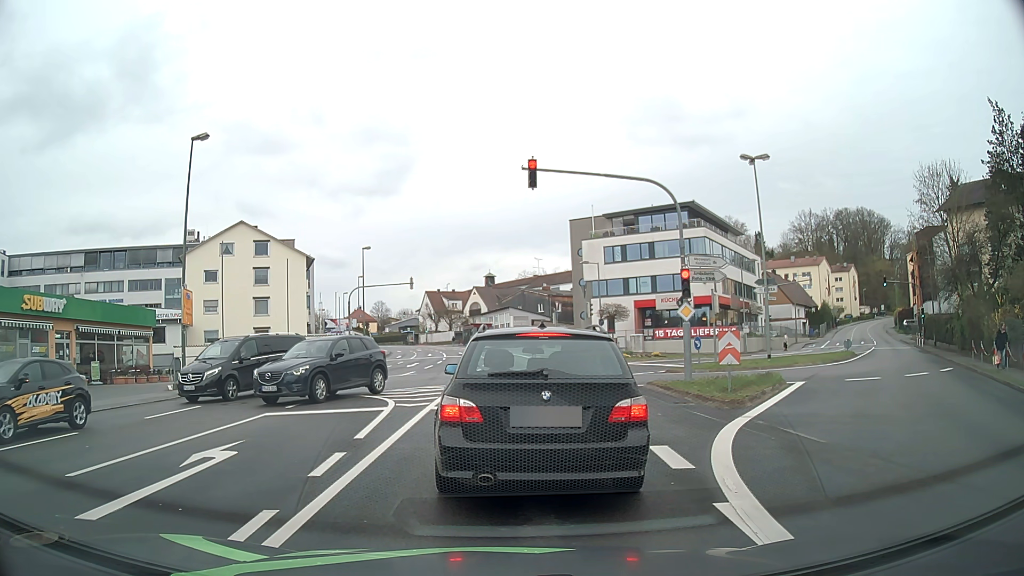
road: tertiary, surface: asphalt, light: Day
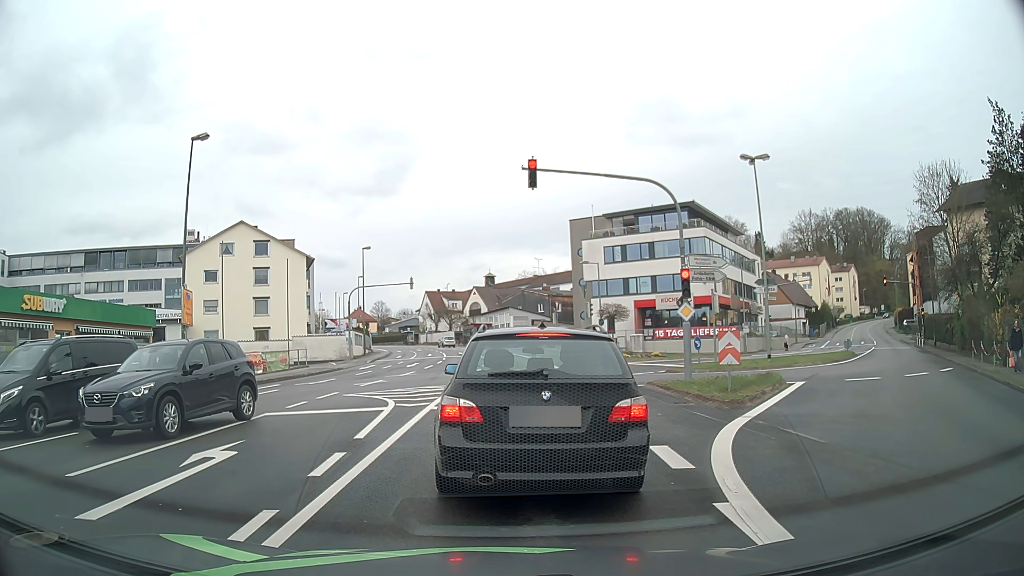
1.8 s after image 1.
(0.0, 0.0) m; 0°
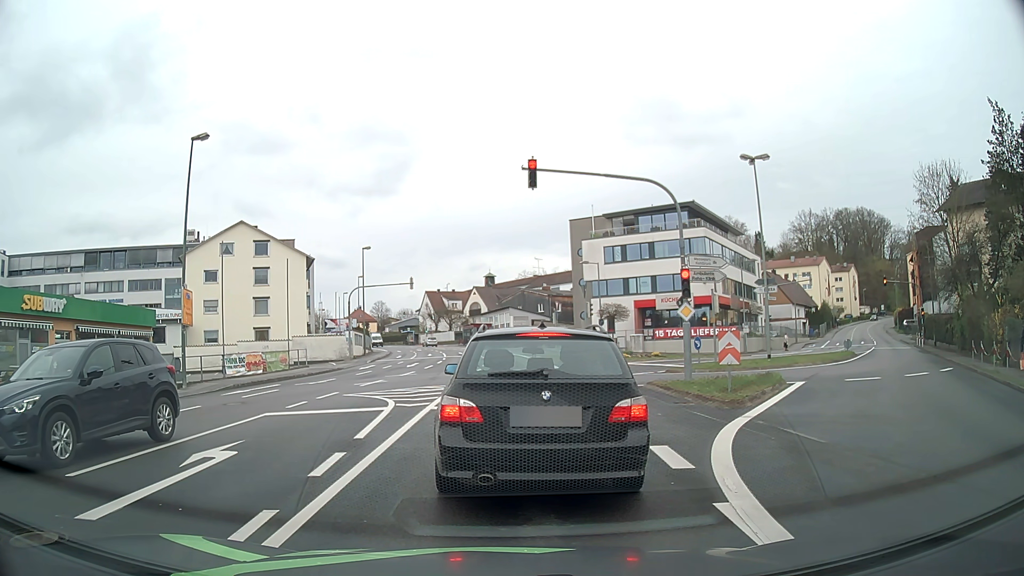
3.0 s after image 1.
(0.0, 0.0) m; 0°
